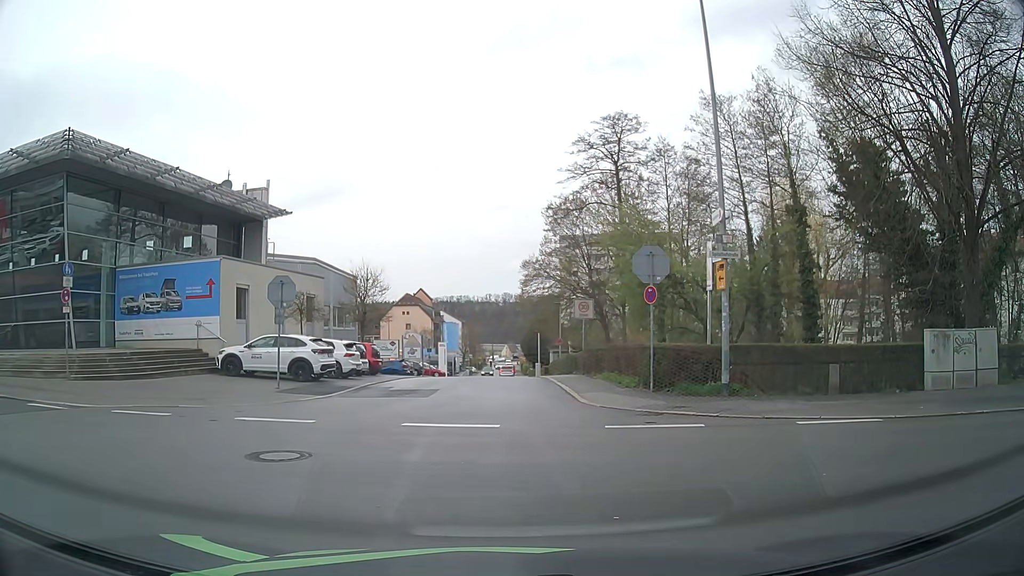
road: residential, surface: asphalt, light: Day
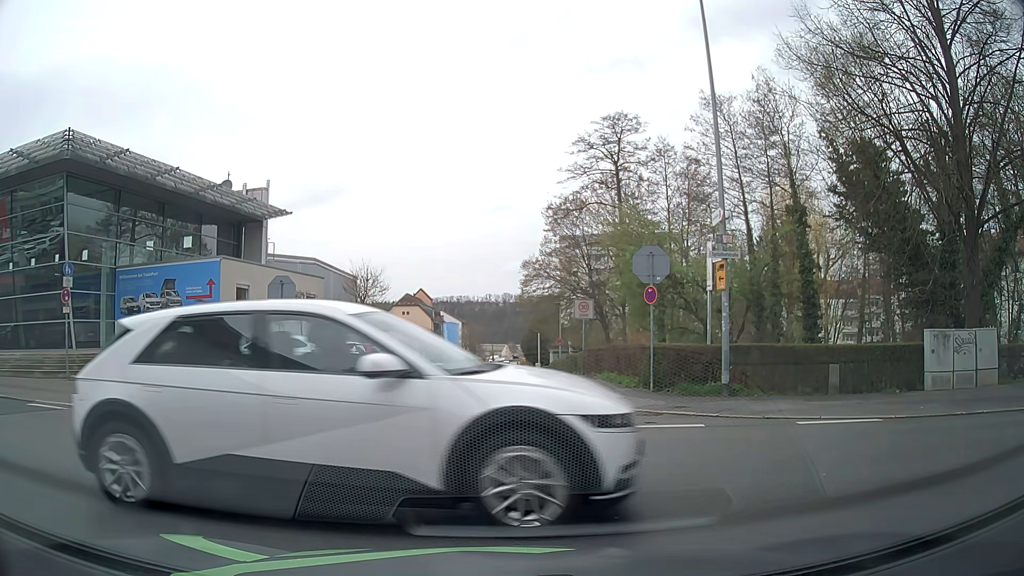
(0.0, 0.0) m; 0°
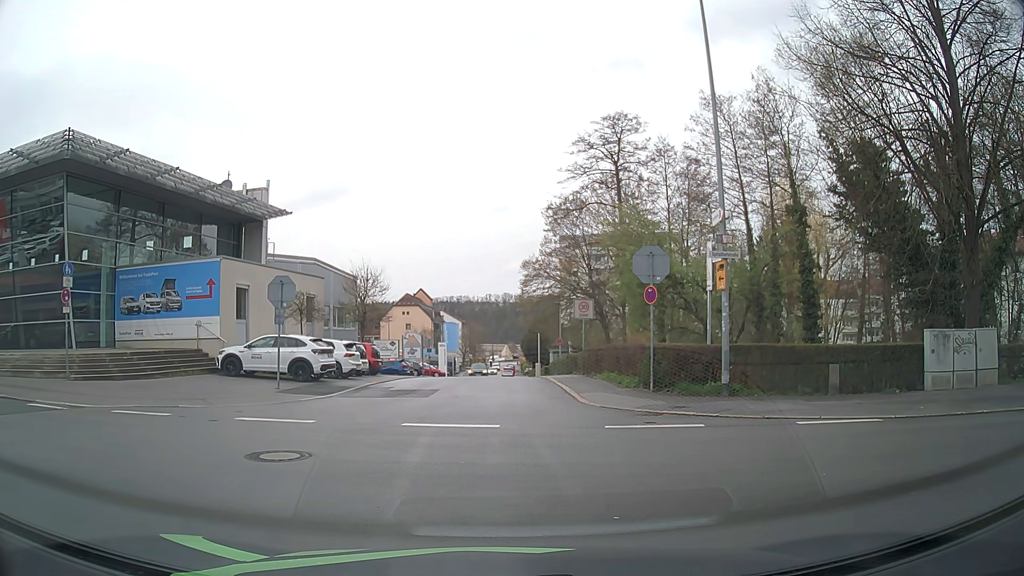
(0.0, 0.0) m; 0°
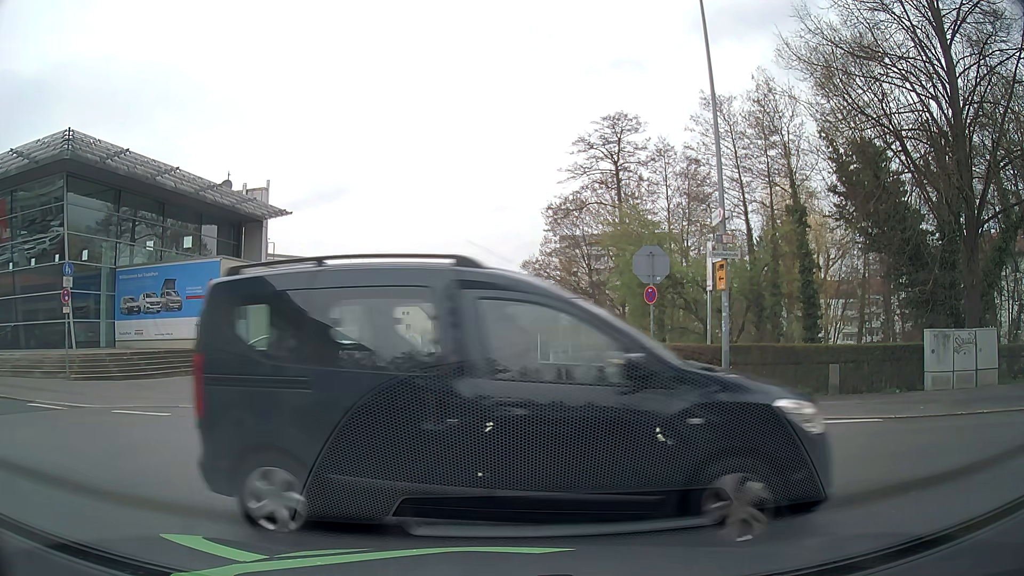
(0.0, 0.0) m; 0°
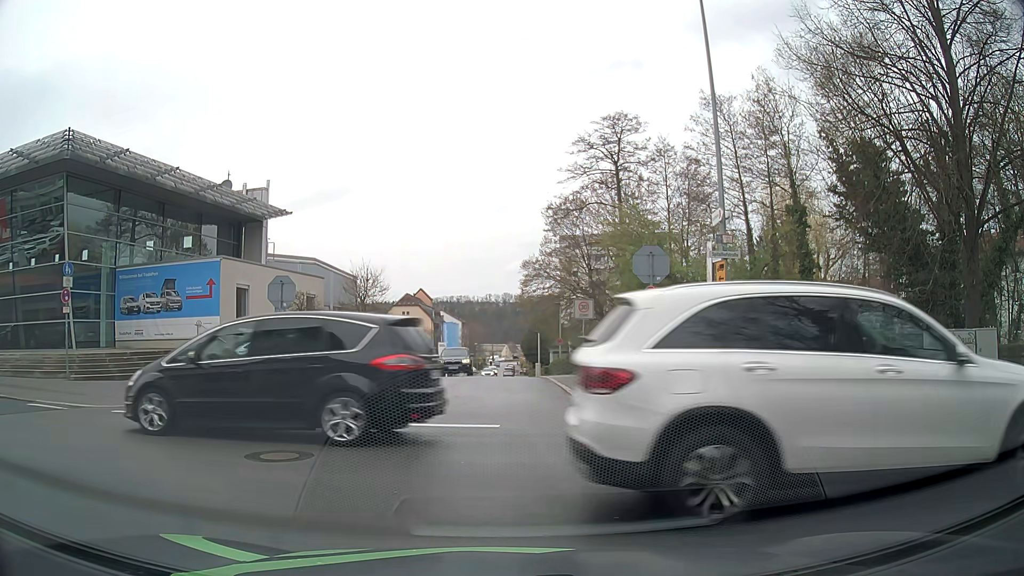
(0.0, 0.0) m; 0°
